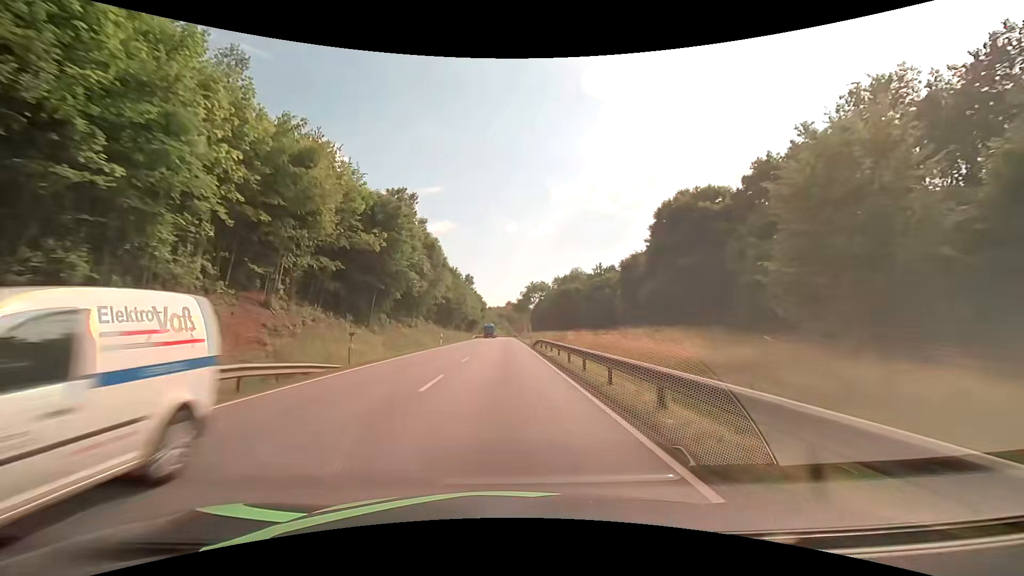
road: primary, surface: asphalt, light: Day
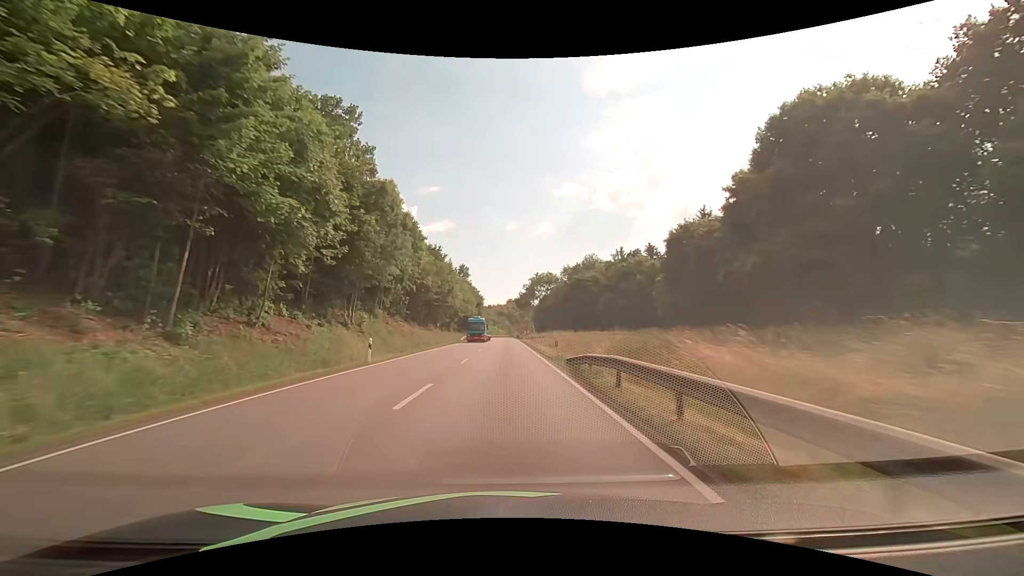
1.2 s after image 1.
(0.0, +25.0) m; 0°
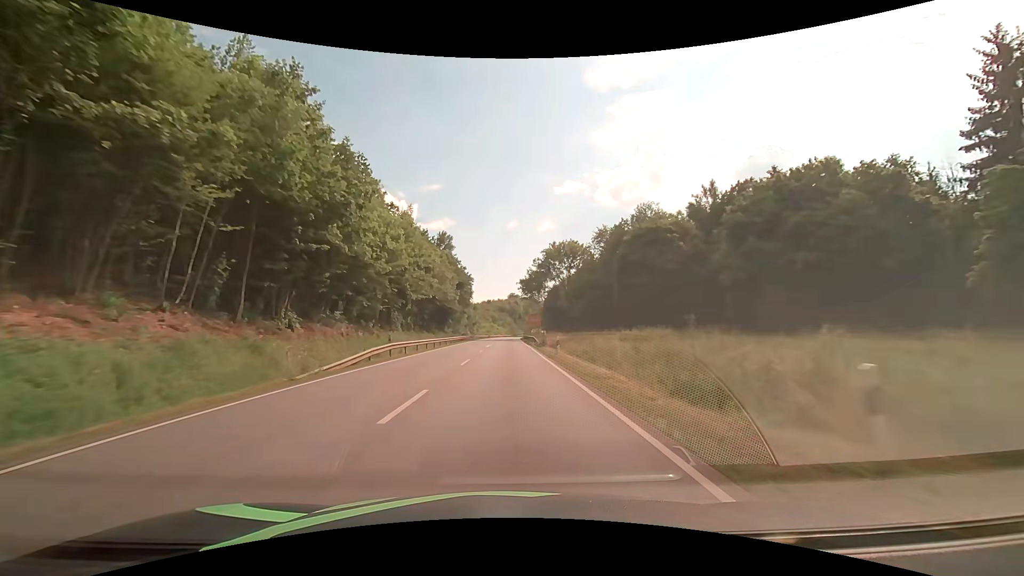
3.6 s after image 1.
(0.0, +50.0) m; 0°
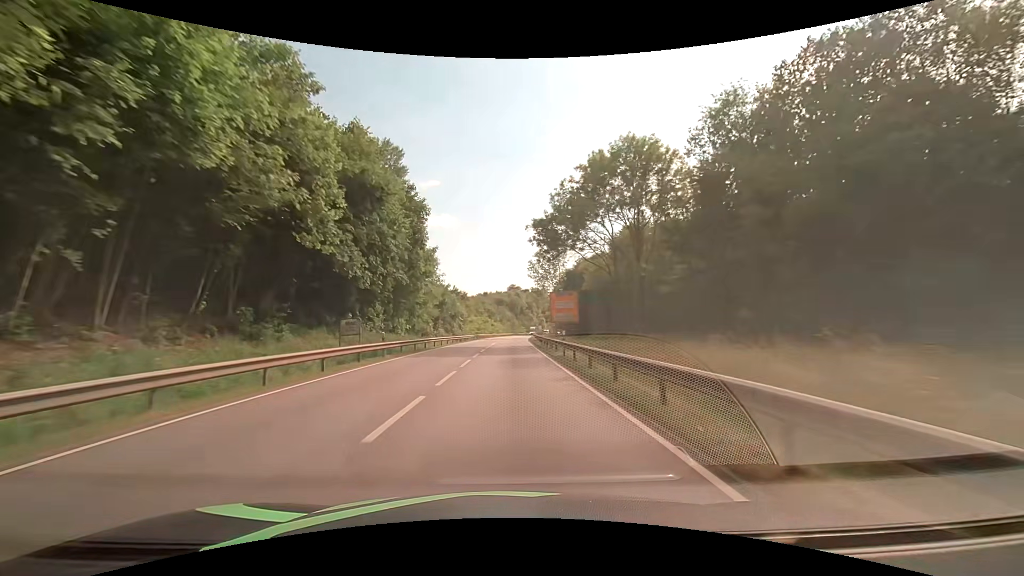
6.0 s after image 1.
(-0.1, +50.2) m; 0°
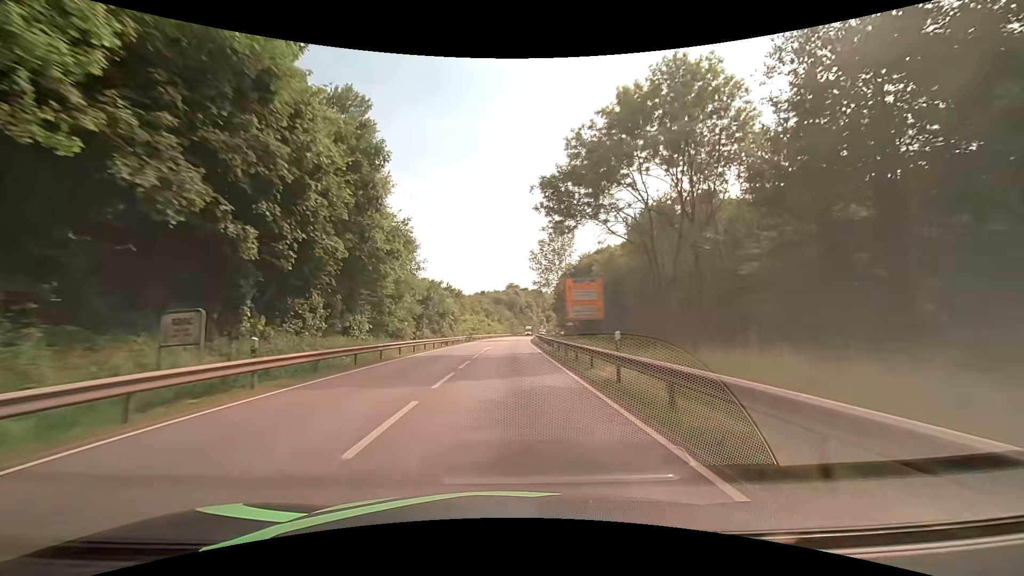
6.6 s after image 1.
(0.0, +12.6) m; 0°
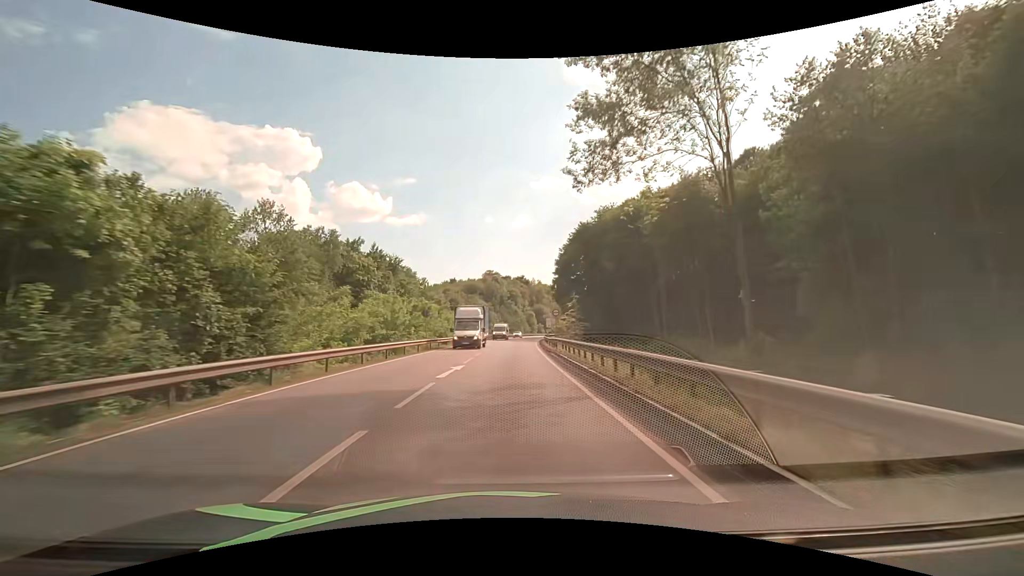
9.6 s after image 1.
(+0.8, +62.9) m; +2°
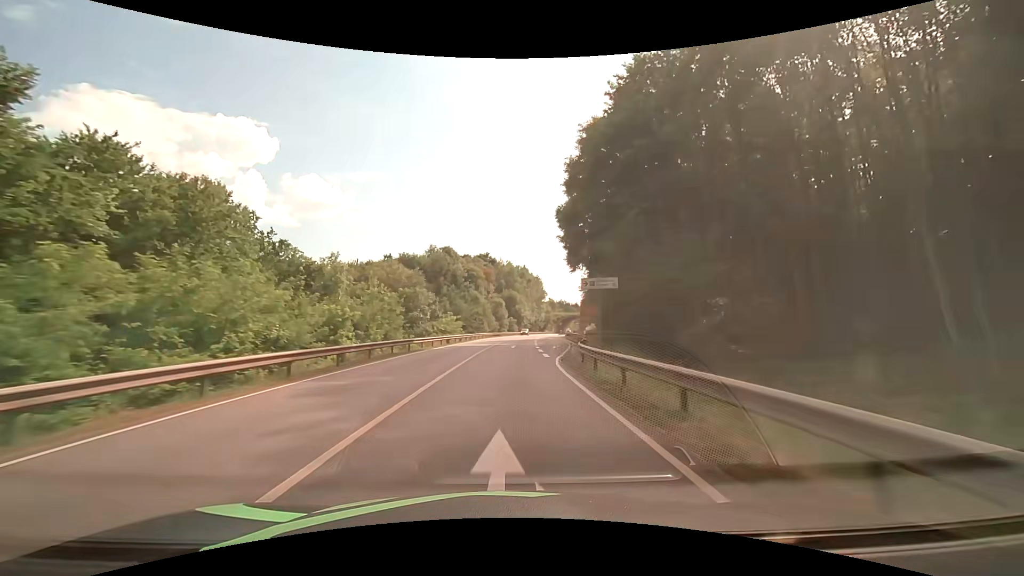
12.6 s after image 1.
(+2.0, +62.7) m; +4°
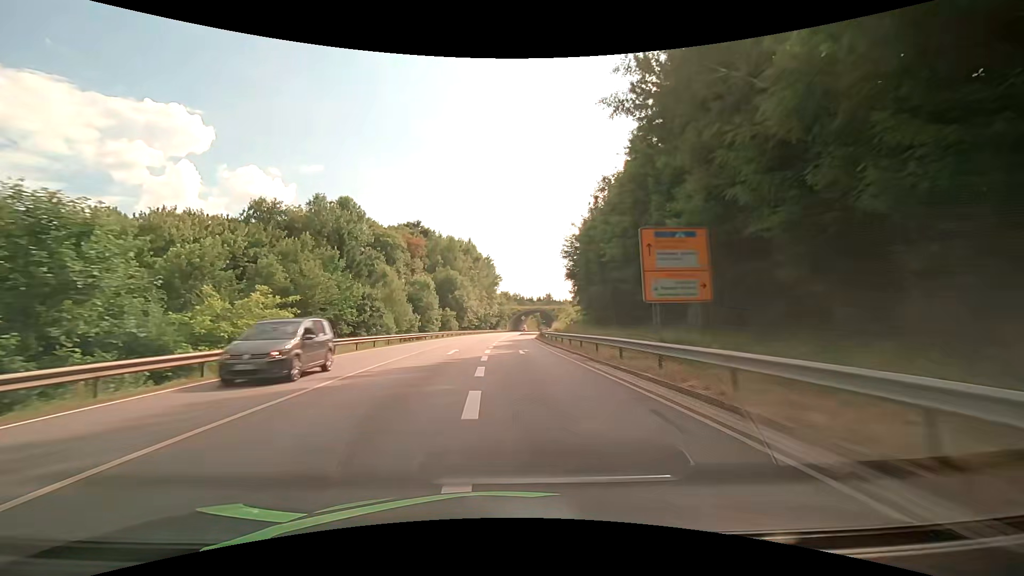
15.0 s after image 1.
(+2.7, +46.8) m; +6°
(0, +10) (0, +20) (0, +30) (0, +40) (0, +50) (+1, +60) (+2, +70) (+7, +79) (+14, +85) (+23, +89) m
